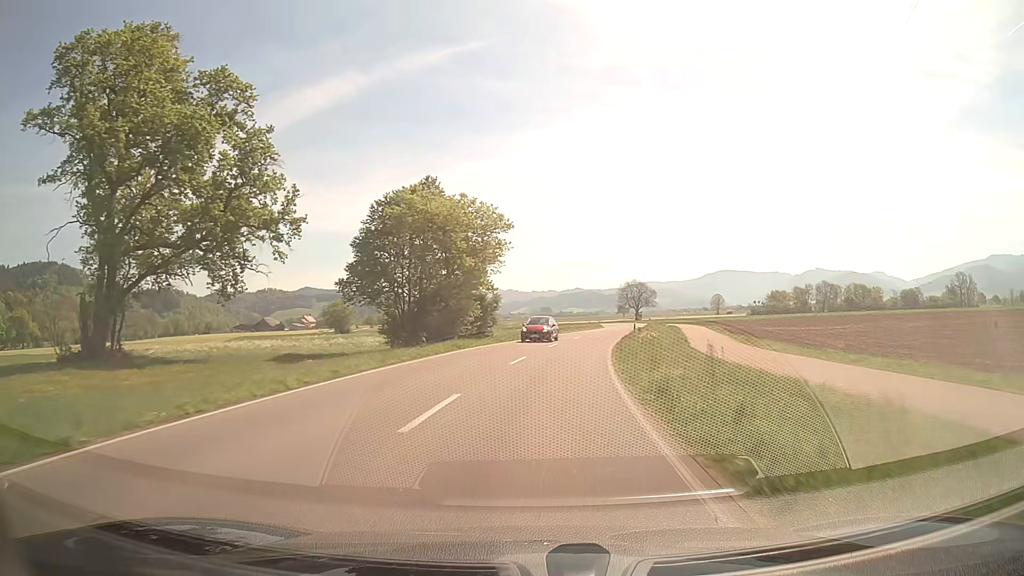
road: secondary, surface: asphalt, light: Day
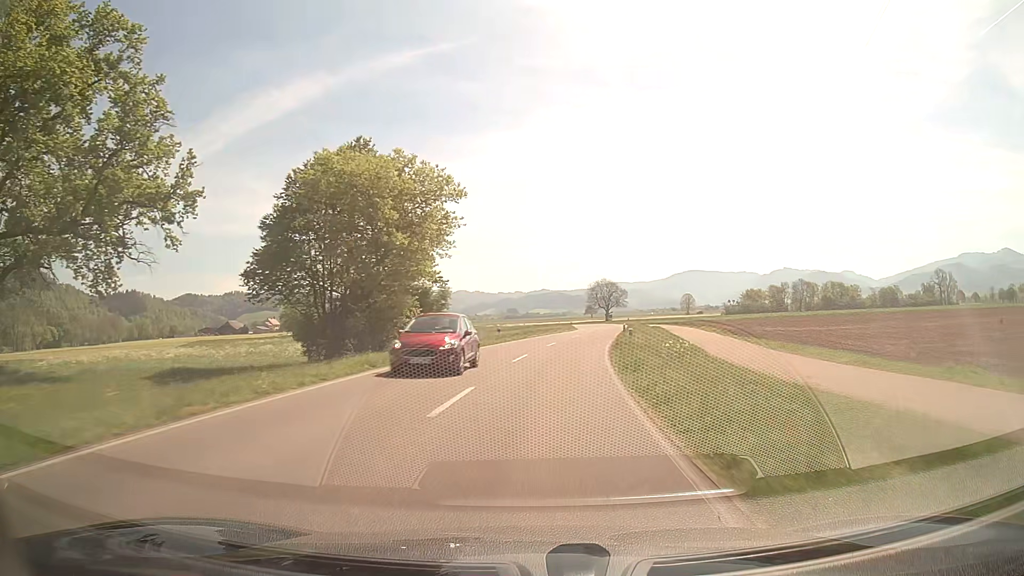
(+0.4, +10.6) m; +3°
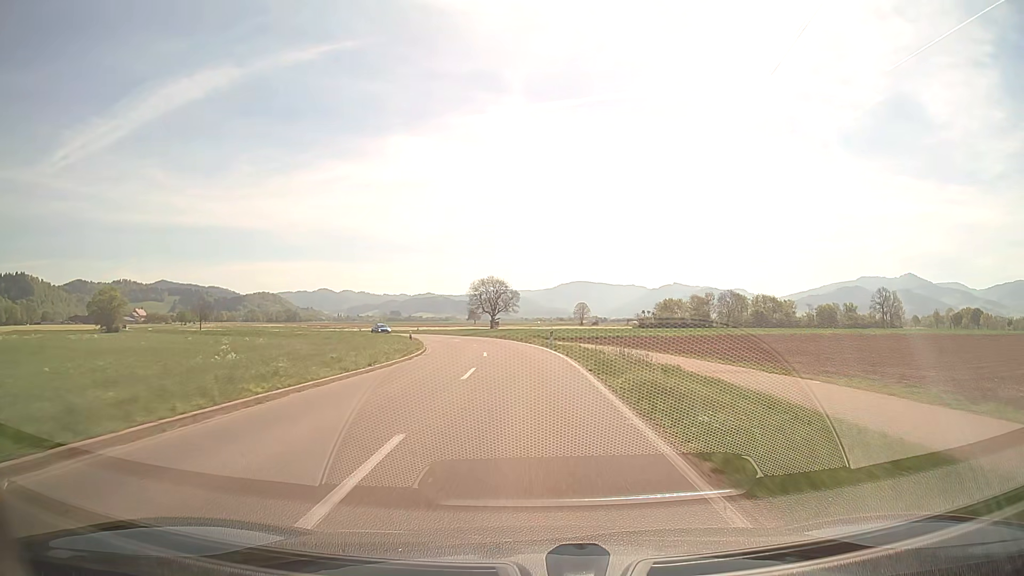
(+5.6, +53.0) m; +10°
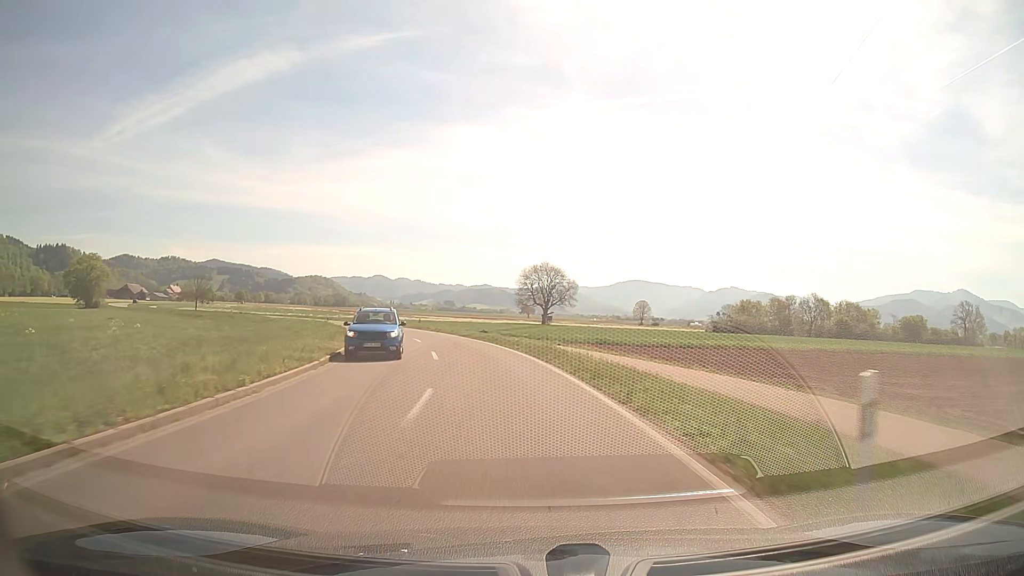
(-0.6, +31.7) m; -4°
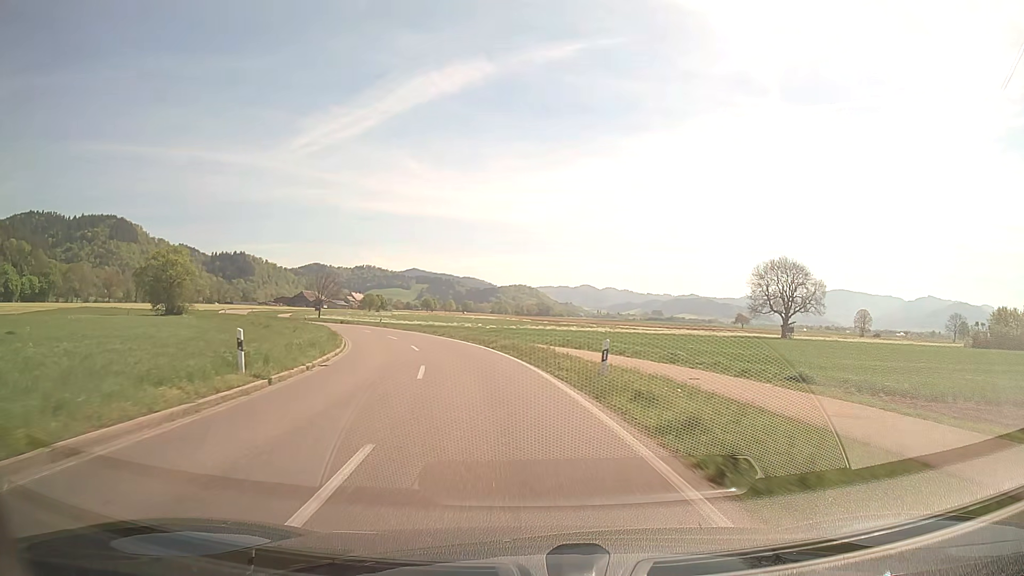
(-6.1, +41.3) m; -17°
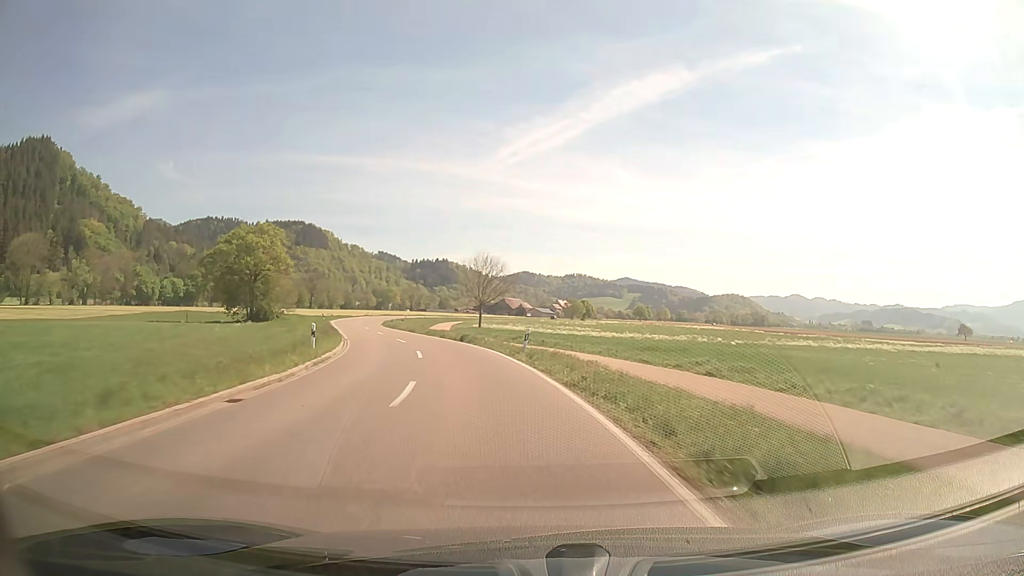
(-6.9, +40.8) m; -19°
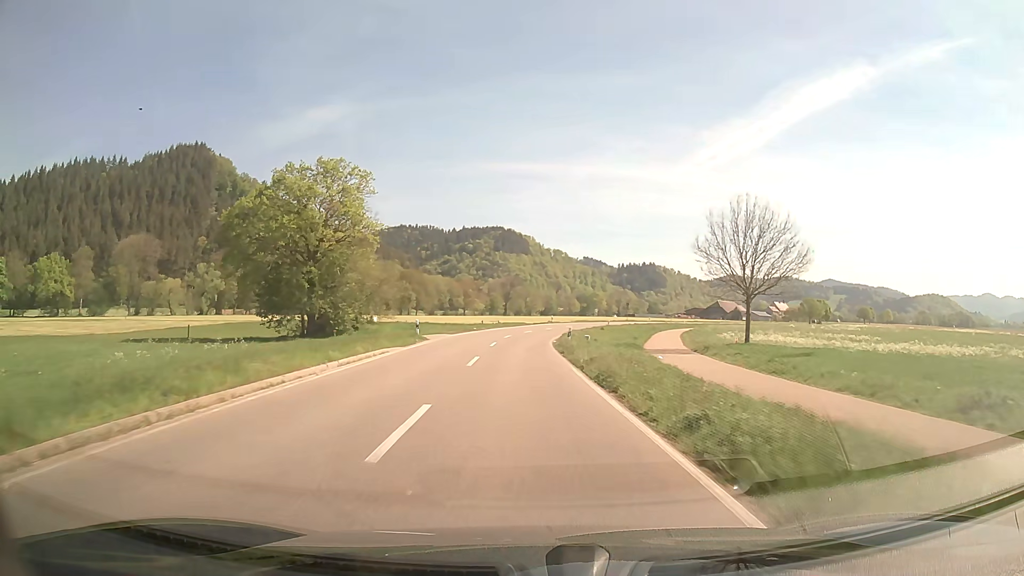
(-6.4, +40.1) m; -17°
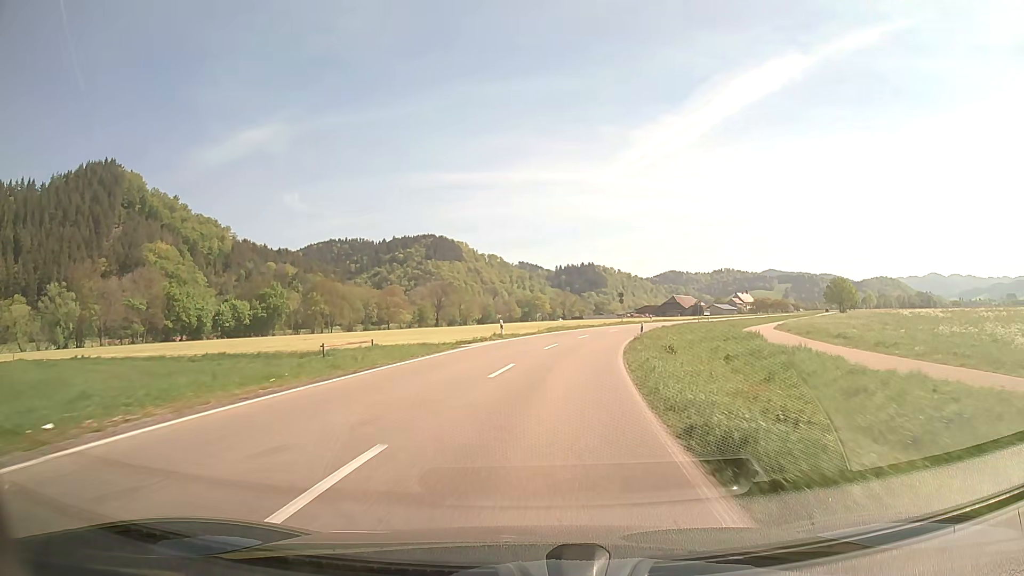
(+0.8, +51.3) m; +5°
(0, +10) (+1, +20) (+2, +30) (+4, +40) (+7, +49) (+10, +59) (+13, +68) (+17, +77) (+22, +86) (+26, +95) m
